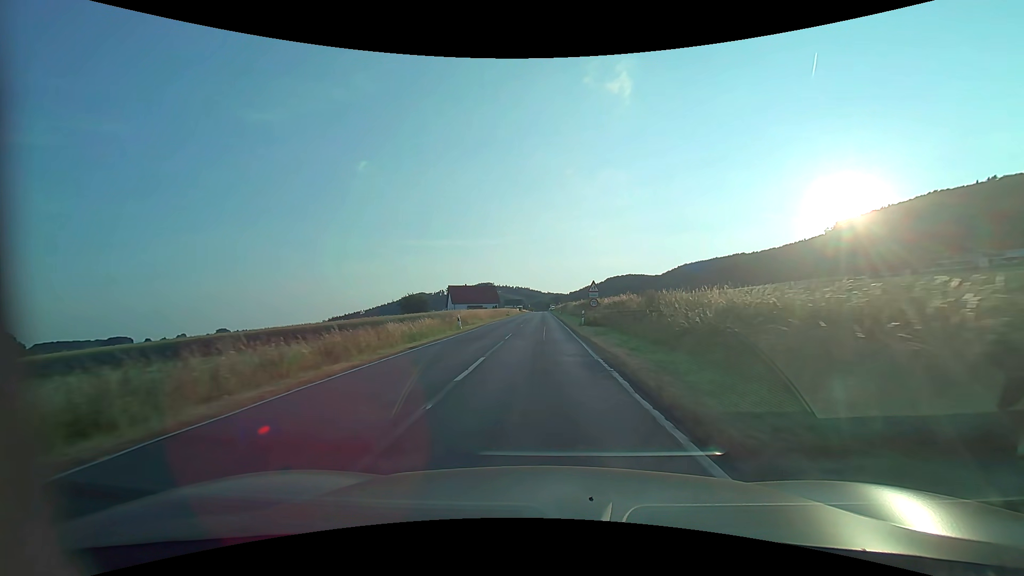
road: secondary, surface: asphalt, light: Day
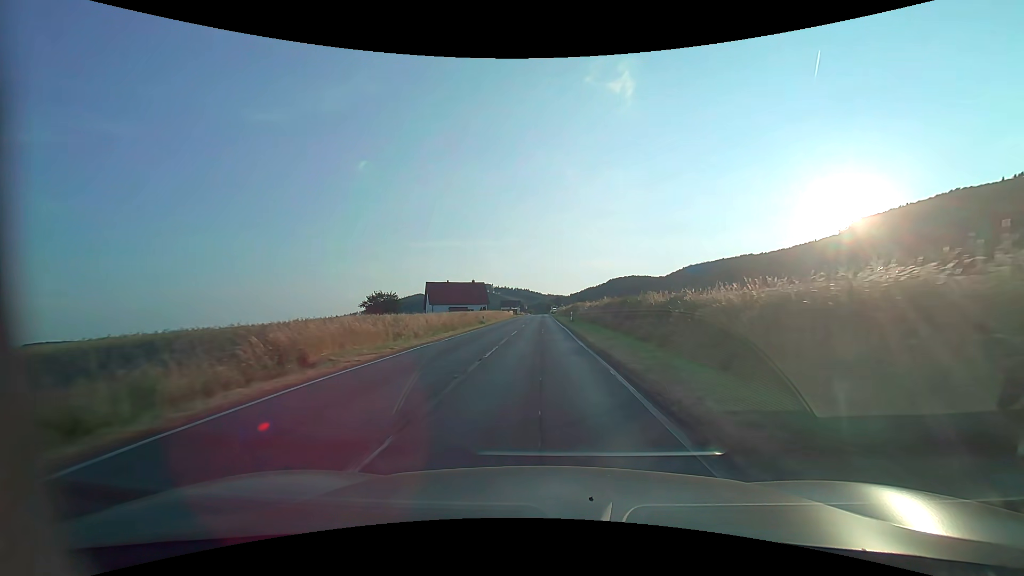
(0.0, +32.1) m; 0°
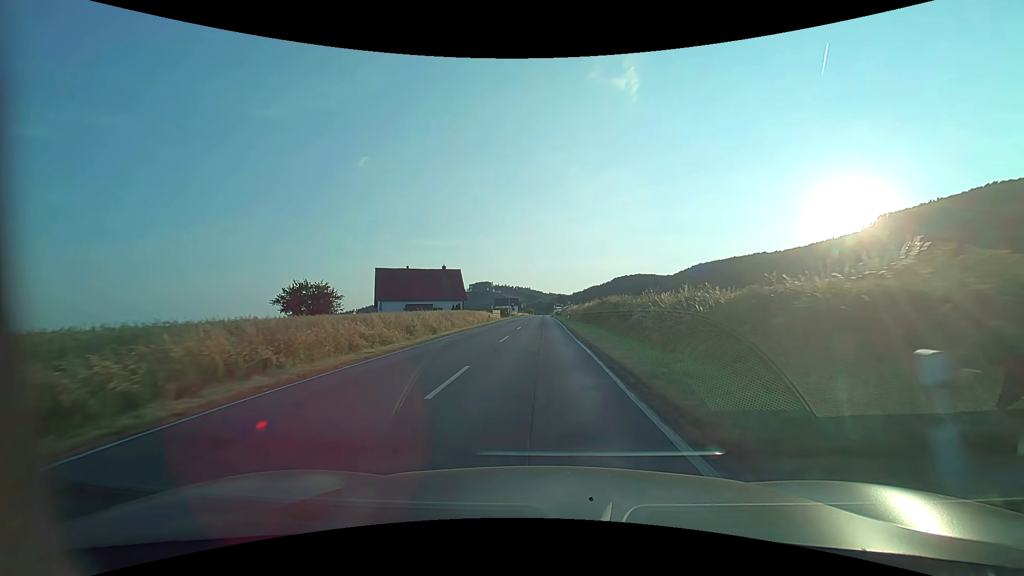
(0.0, +42.5) m; 0°
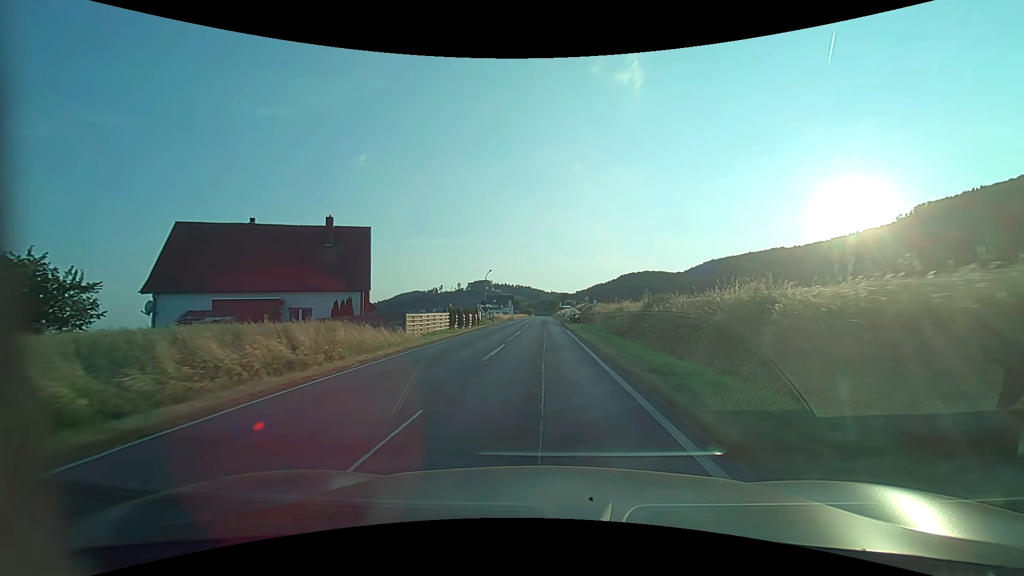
(-0.2, +52.5) m; 0°
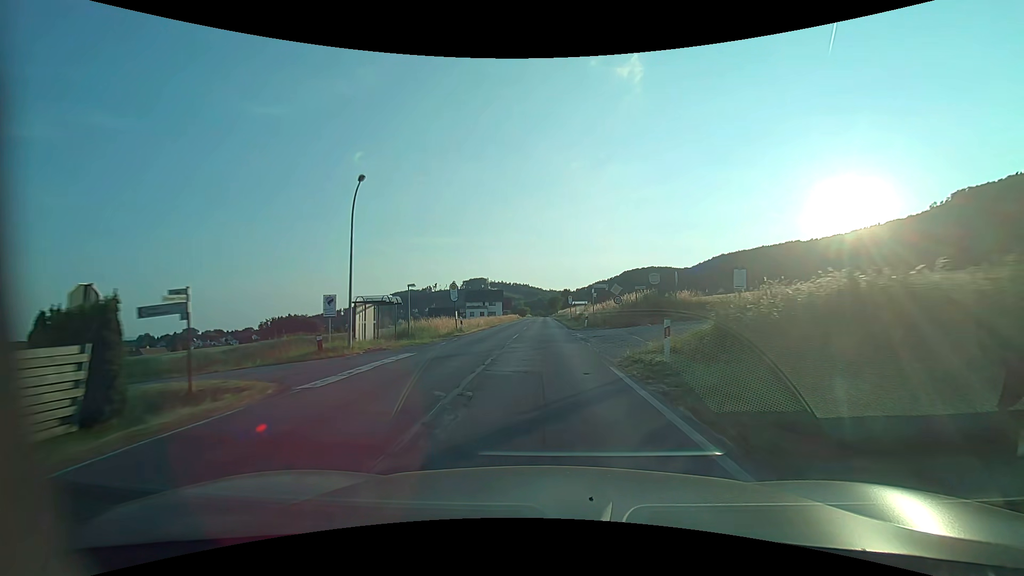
(-0.1, +51.0) m; 0°
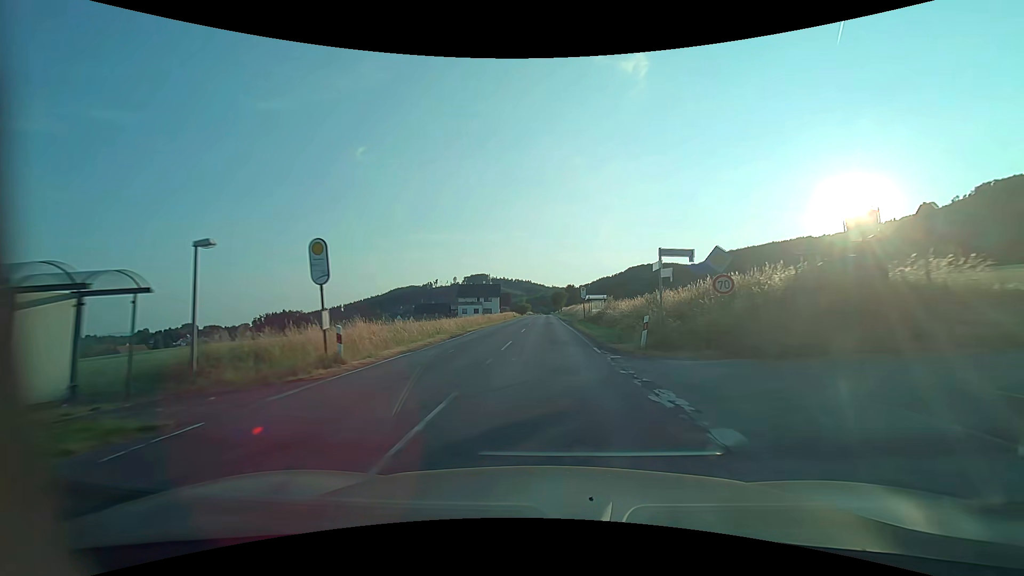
(+0.1, +19.9) m; 0°
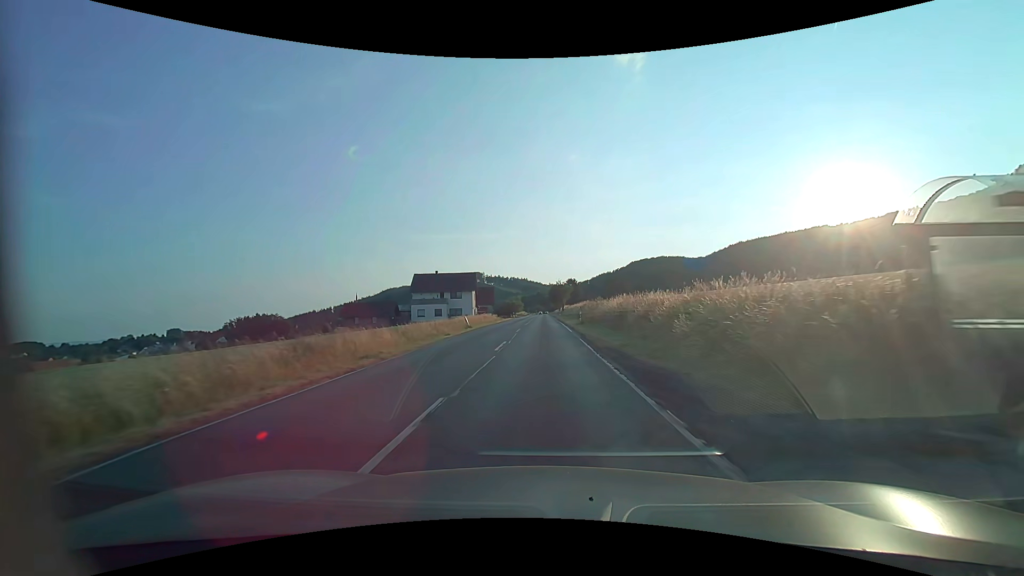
(+0.3, +48.6) m; 0°
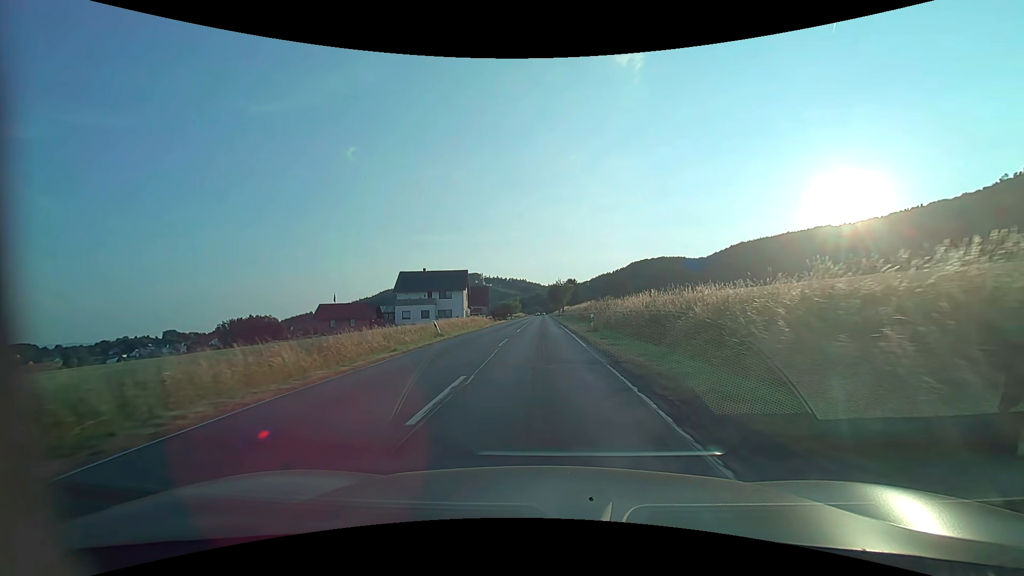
(0.0, +9.9) m; 0°
(0, +10) (0, +20) (0, +30) (0, +40) (0, +50) (0, +60) (0, +70) (0, +80) (0, +90) (0, +100) m
